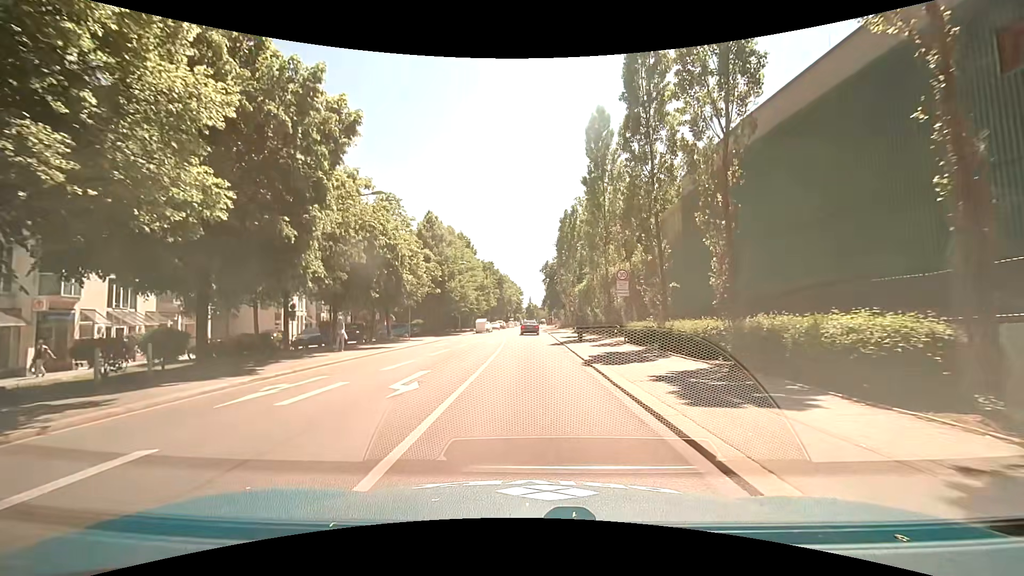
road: secondary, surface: asphalt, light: Day
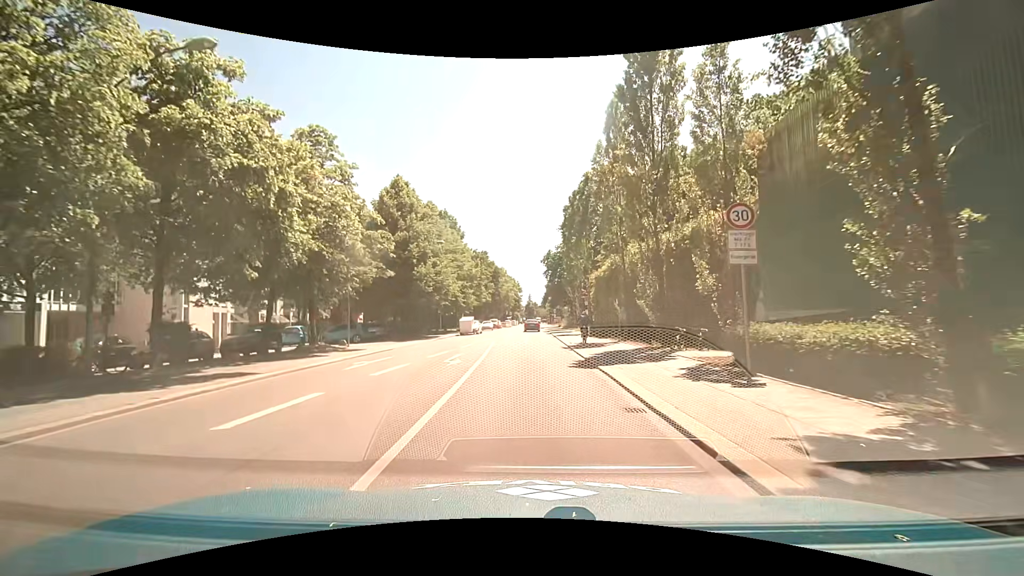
(-0.2, +14.1) m; 0°
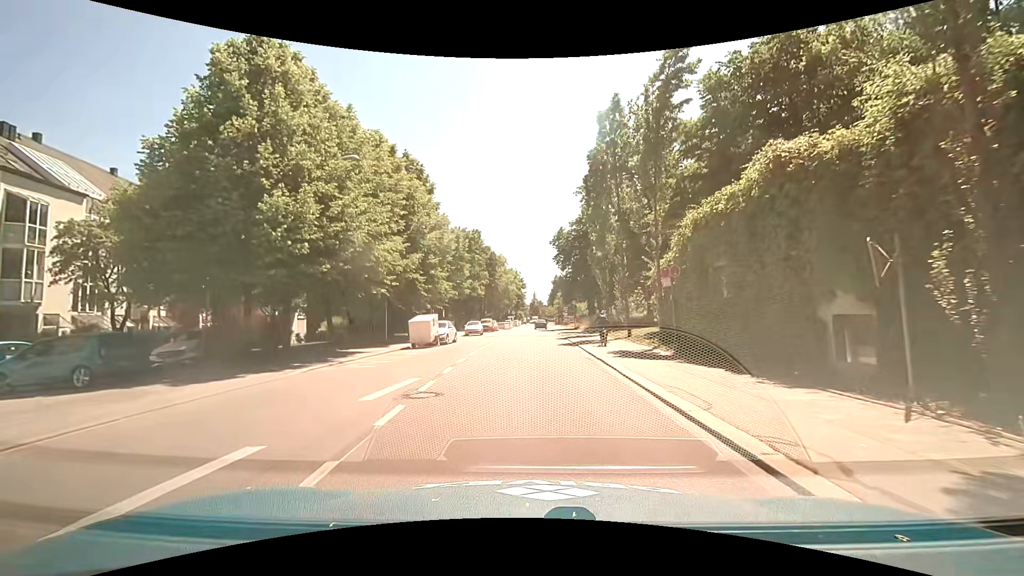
(-0.4, +22.1) m; -1°
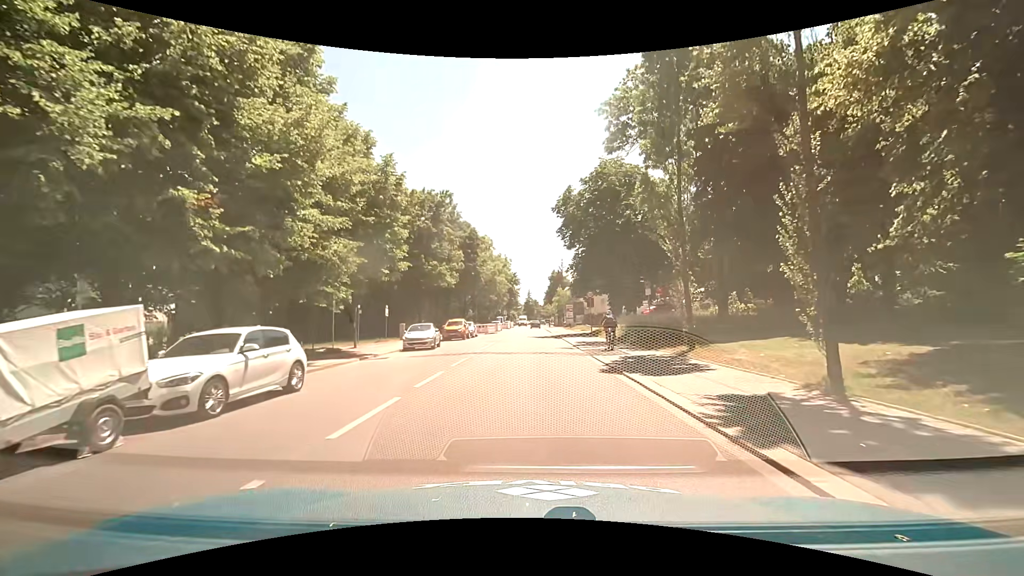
(+0.2, +21.6) m; +1°
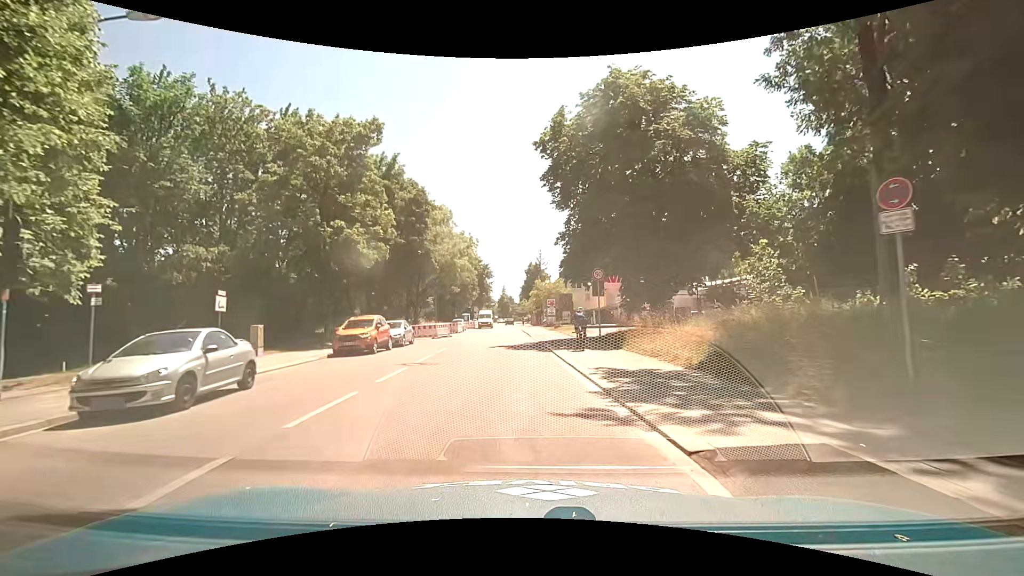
(+0.3, +17.4) m; +3°
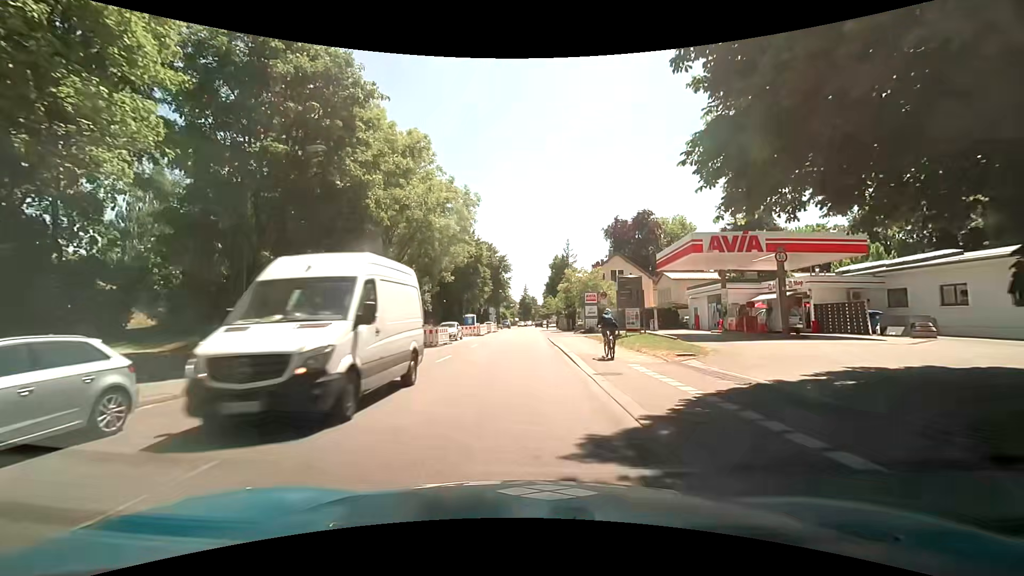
(-0.7, +22.6) m; -3°
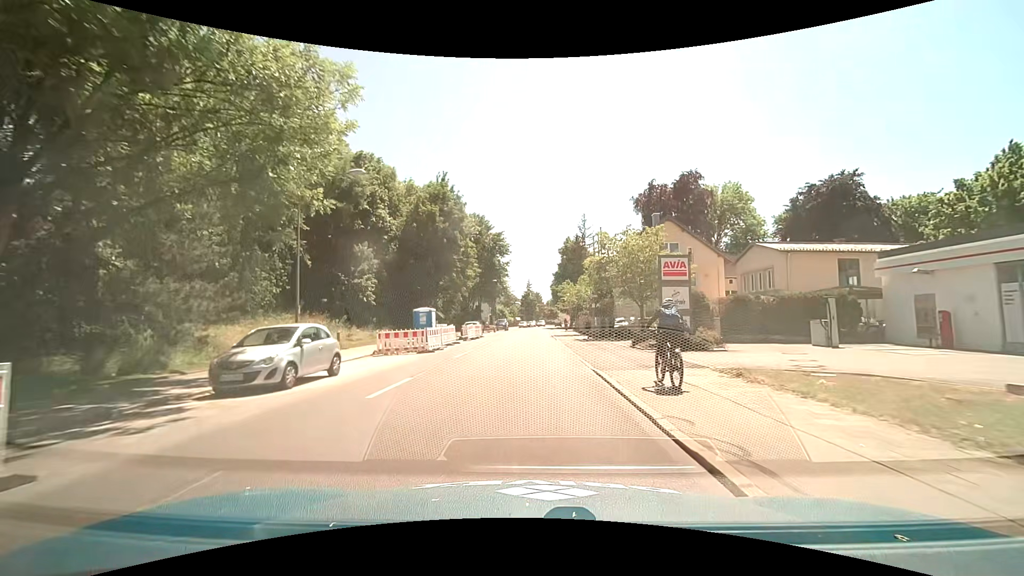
(-0.3, +27.8) m; -1°
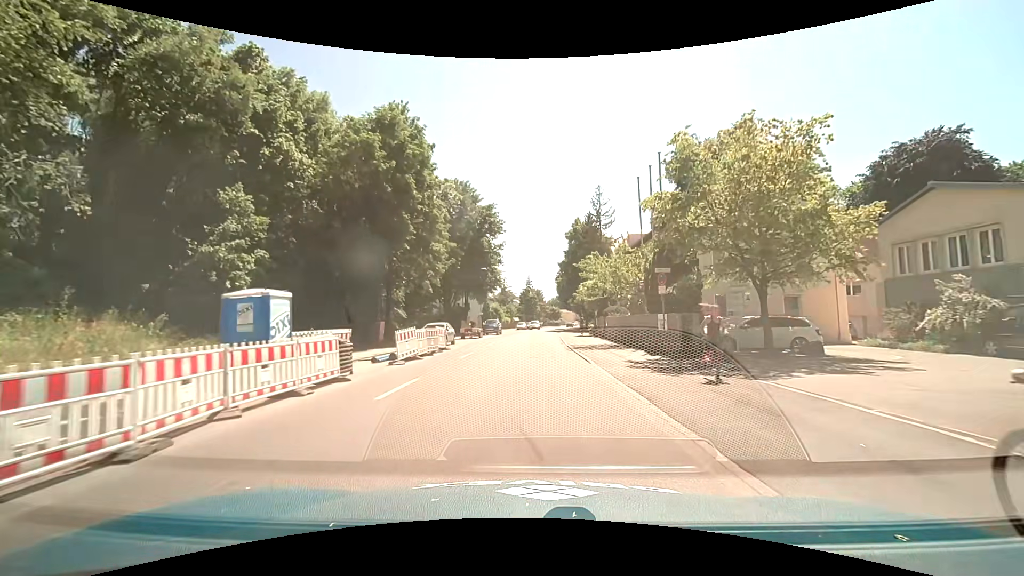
(+0.1, +19.6) m; 0°
(0, +10) (0, +20) (0, +30) (+1, +40) (+1, +50) (+2, +60) (+2, +70) (+3, +80) (+4, +90) (+5, +100) m
